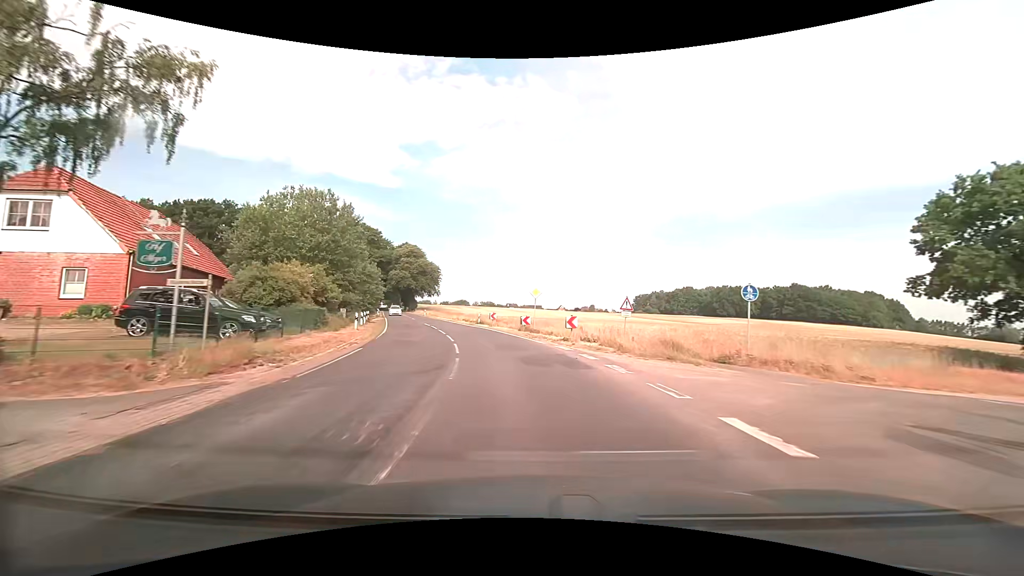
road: secondary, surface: asphalt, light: Day
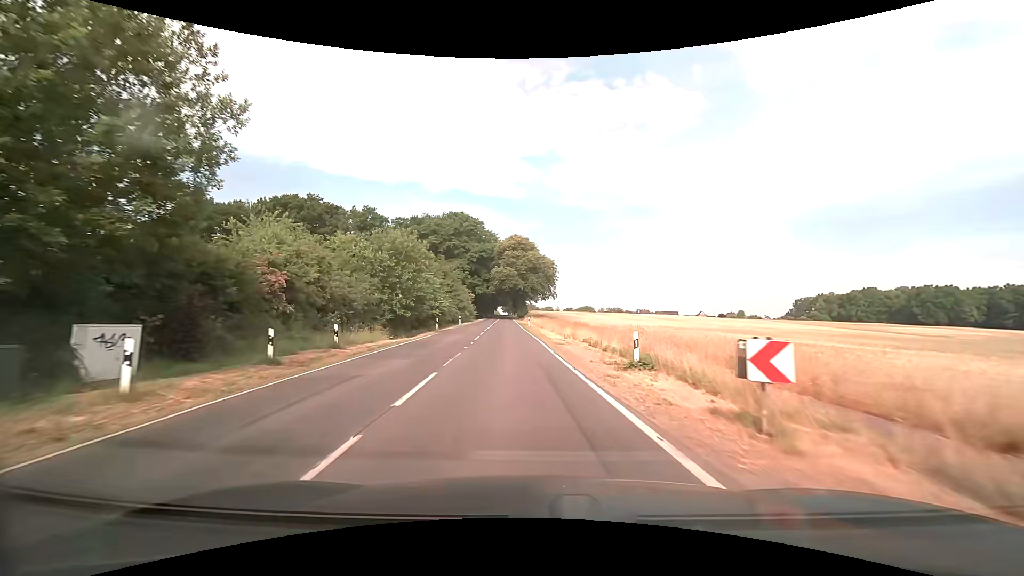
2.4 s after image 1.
(-3.9, +32.3) m; -14°
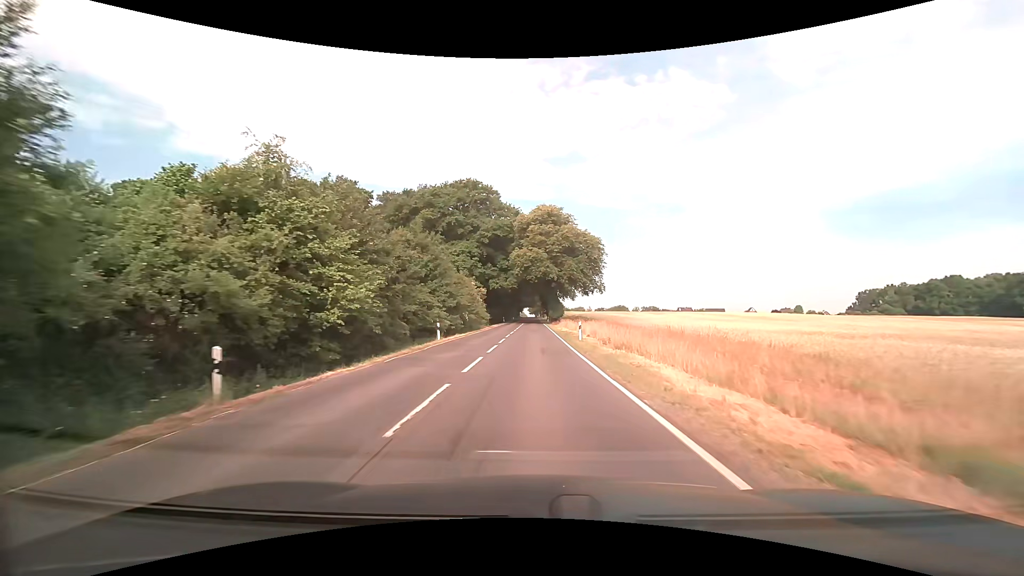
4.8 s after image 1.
(-1.8, +32.1) m; -3°
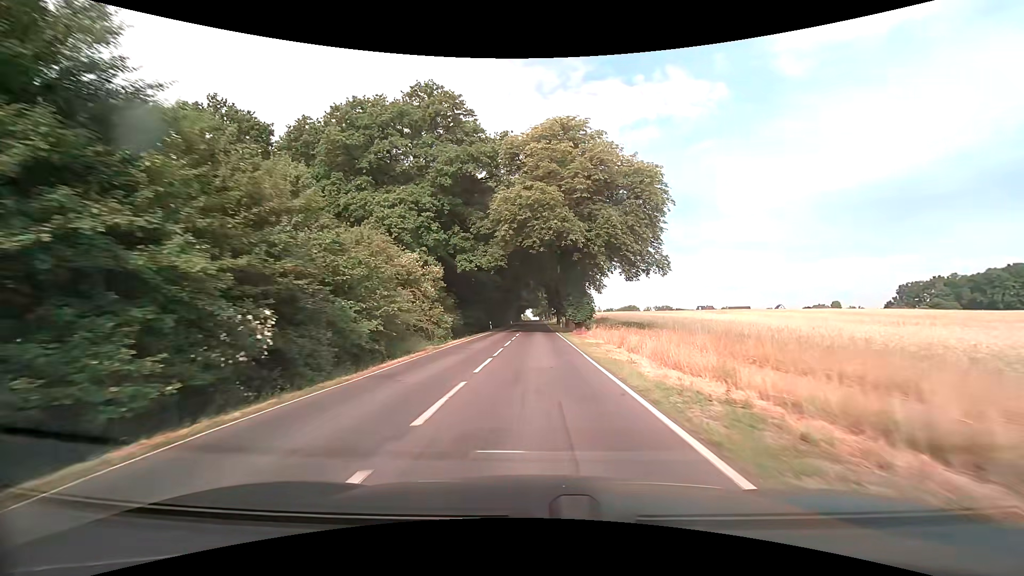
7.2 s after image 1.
(-0.1, +35.5) m; -1°
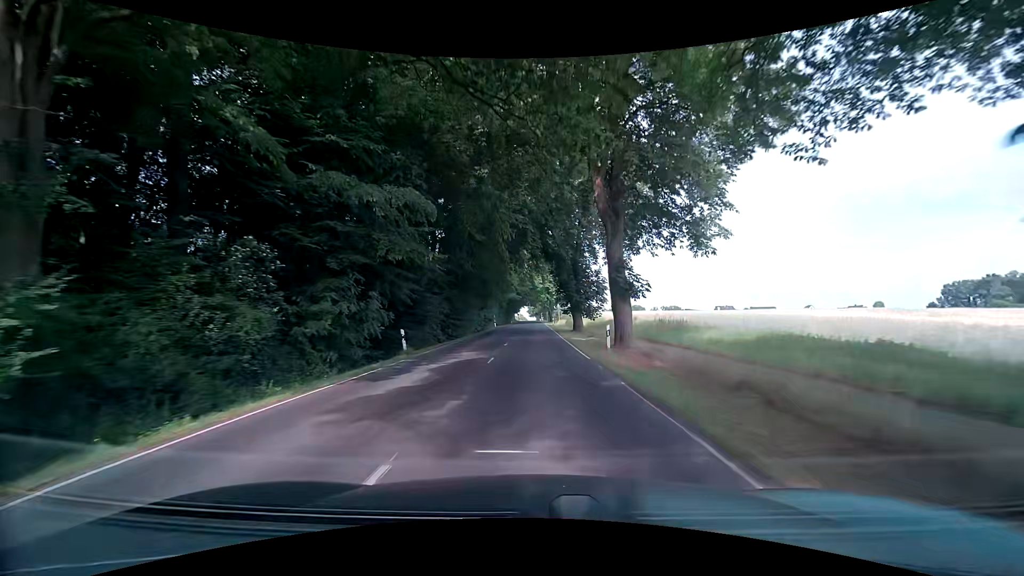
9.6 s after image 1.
(+0.1, +39.5) m; 0°
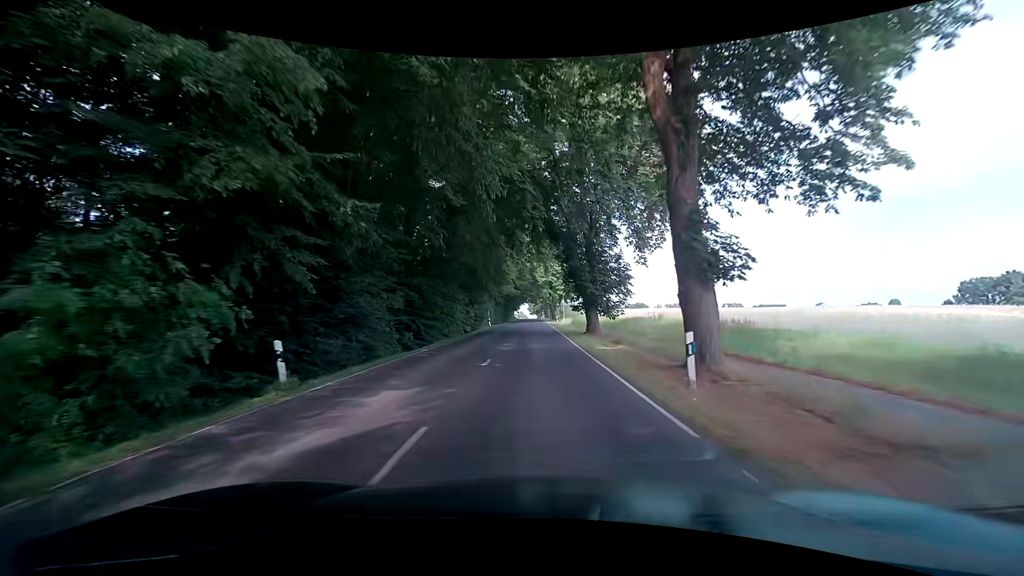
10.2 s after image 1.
(0.0, +10.3) m; -1°
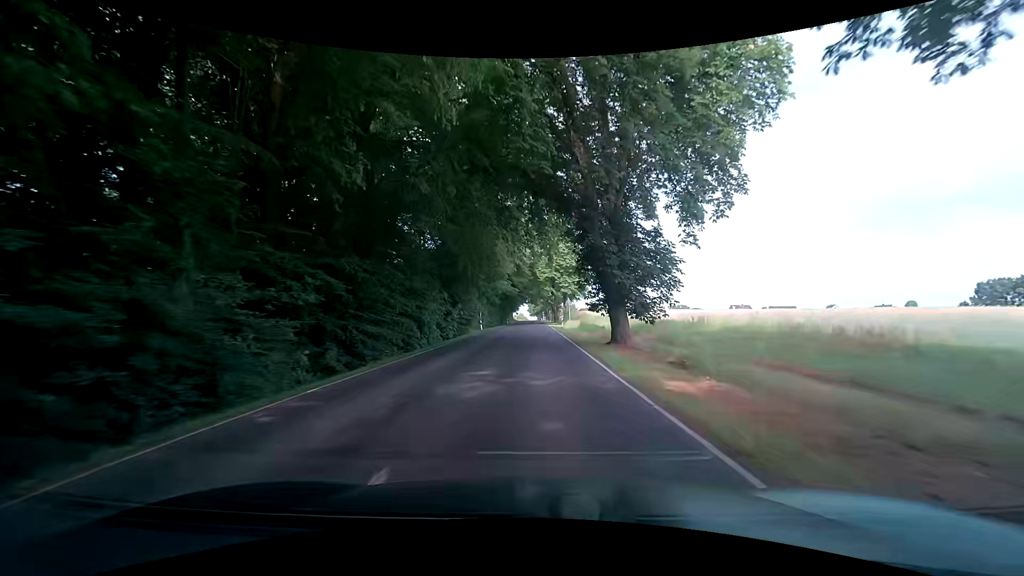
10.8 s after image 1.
(+0.1, +10.4) m; 0°
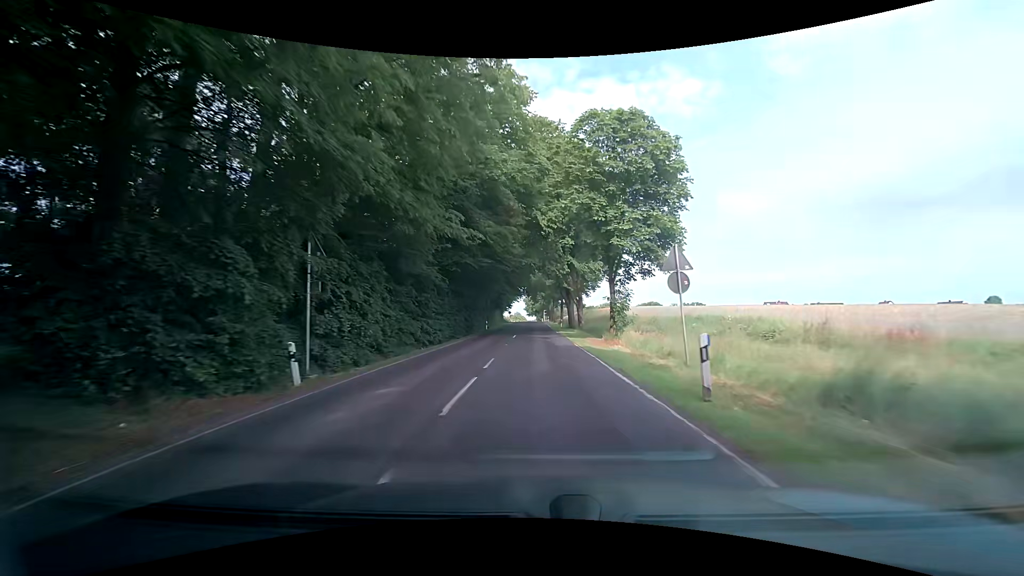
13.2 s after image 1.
(-0.1, +41.9) m; 0°
(0, +10) (0, +20) (0, +30) (0, +40) (0, +50) (0, +60) (0, +70) (0, +80) (0, +90) (0, +100) m
